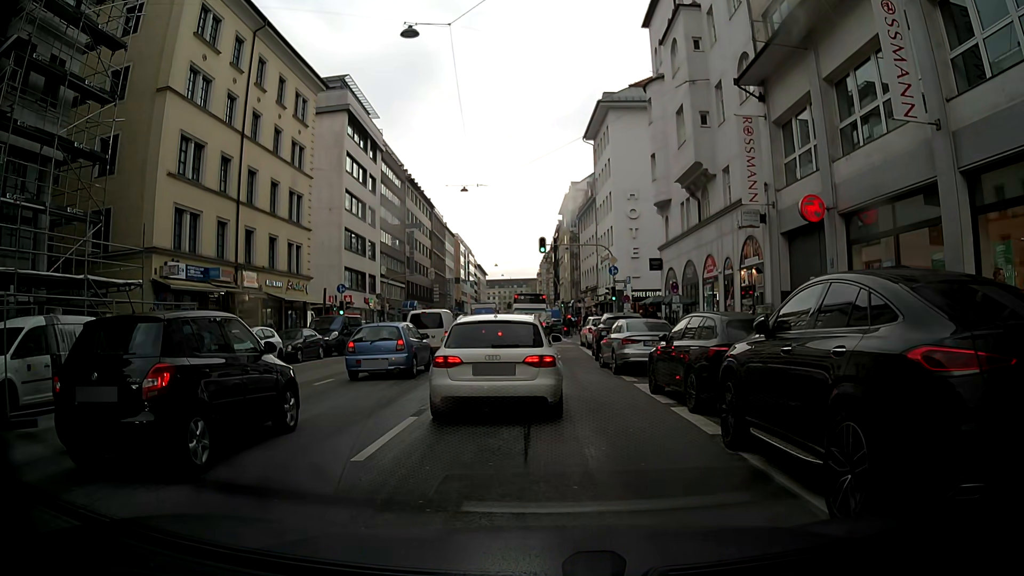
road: secondary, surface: asphalt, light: Day
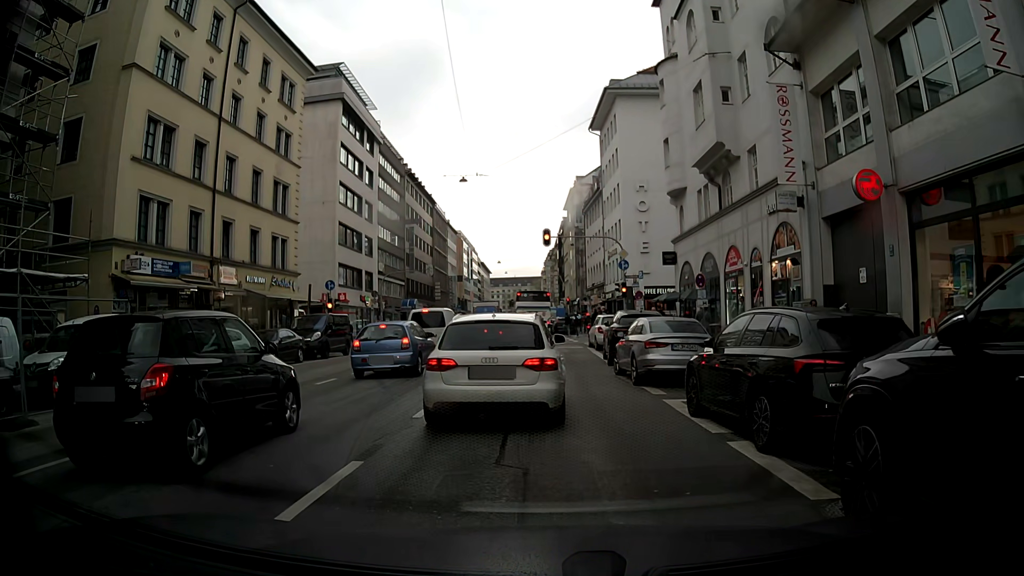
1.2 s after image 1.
(0.0, +3.1) m; +1°
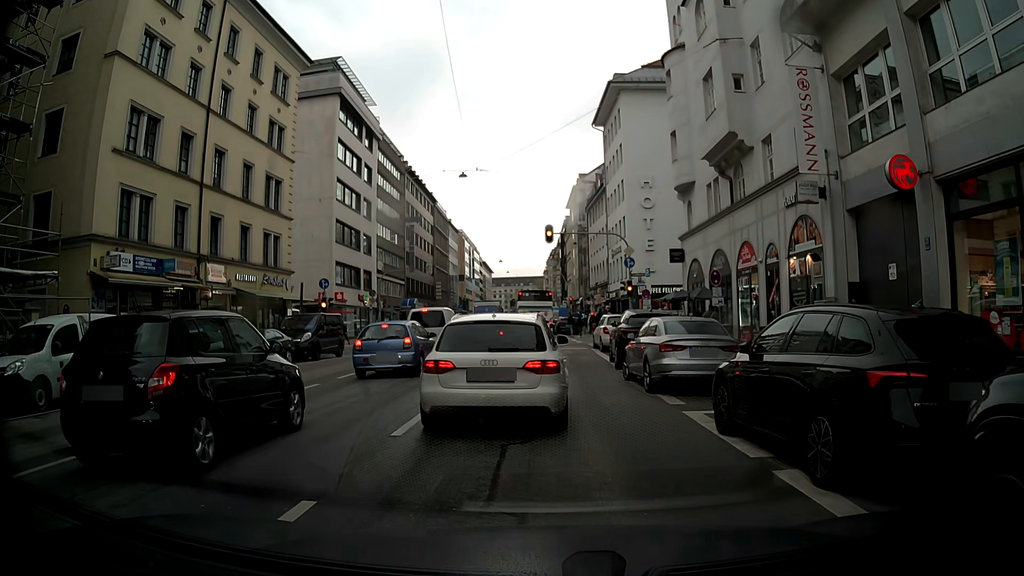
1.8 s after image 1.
(0.0, +1.5) m; -2°
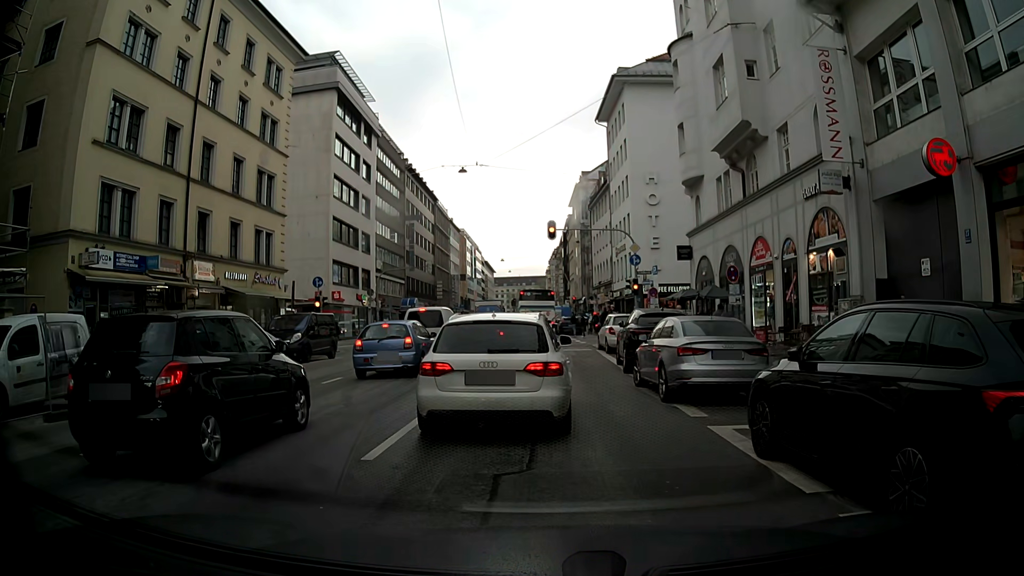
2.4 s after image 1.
(0.0, +1.4) m; -2°
